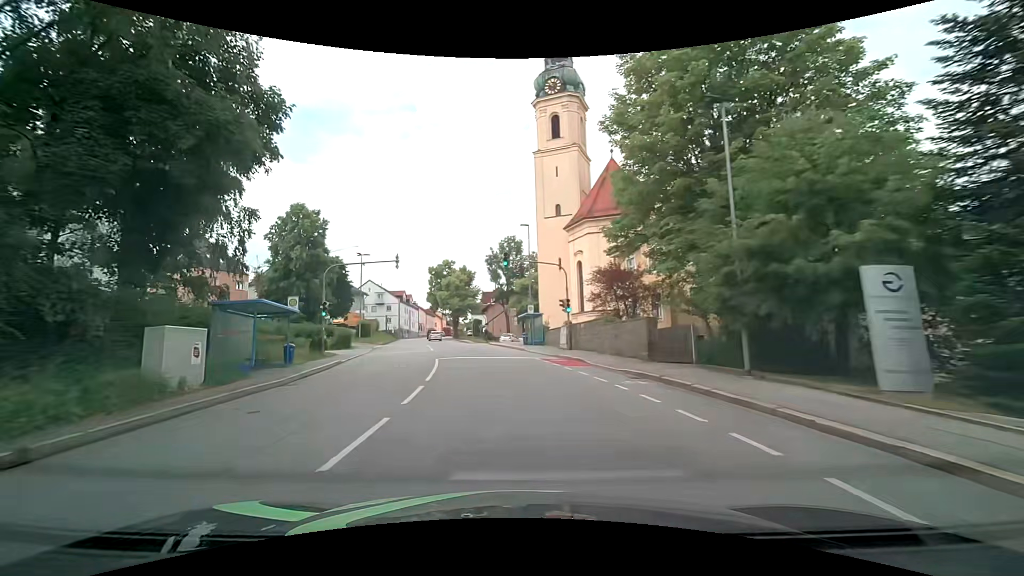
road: tertiary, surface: asphalt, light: Day
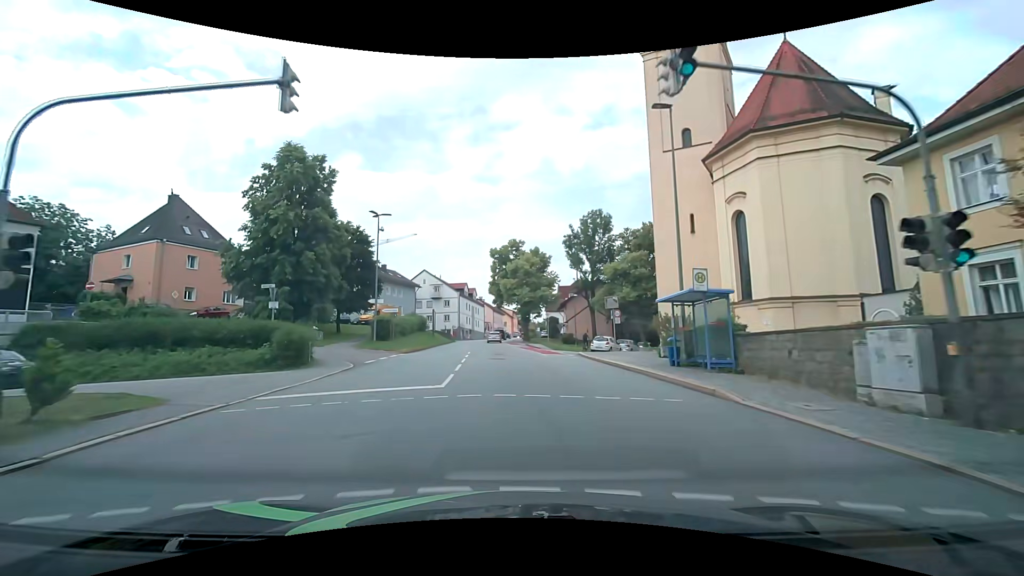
(-2.2, +22.6) m; -9°
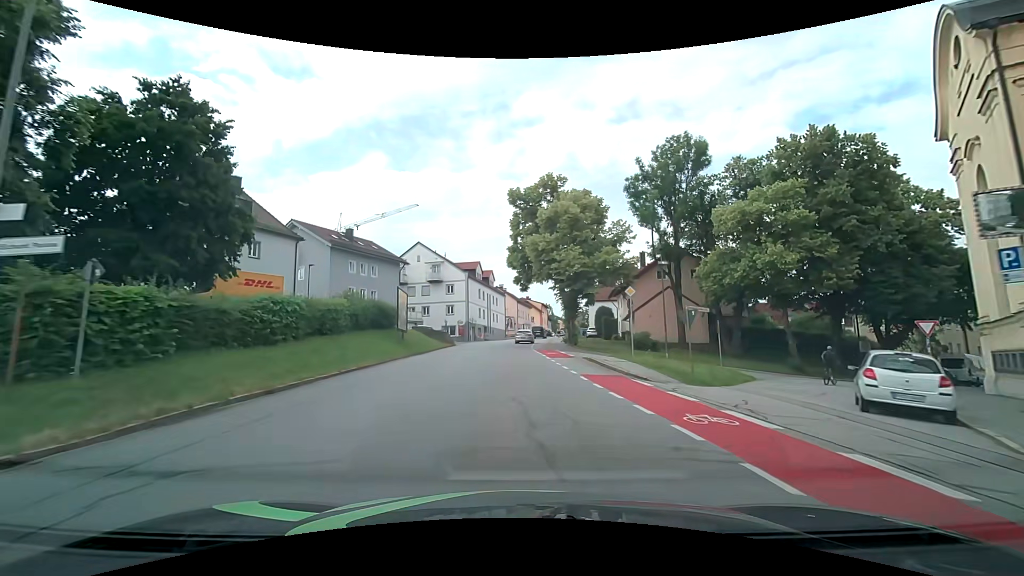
(-1.2, +30.2) m; -3°
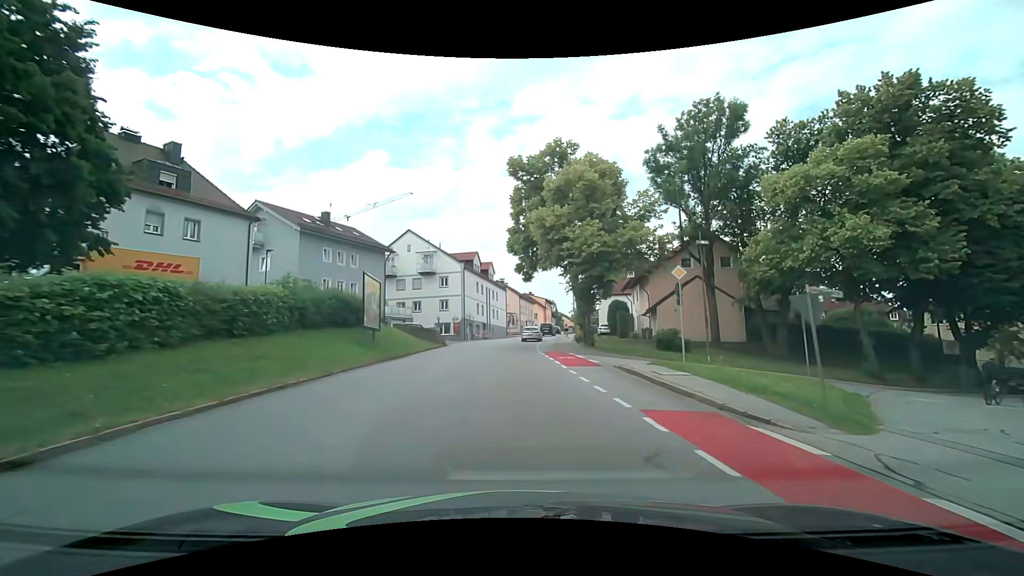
(-0.1, +7.5) m; 0°
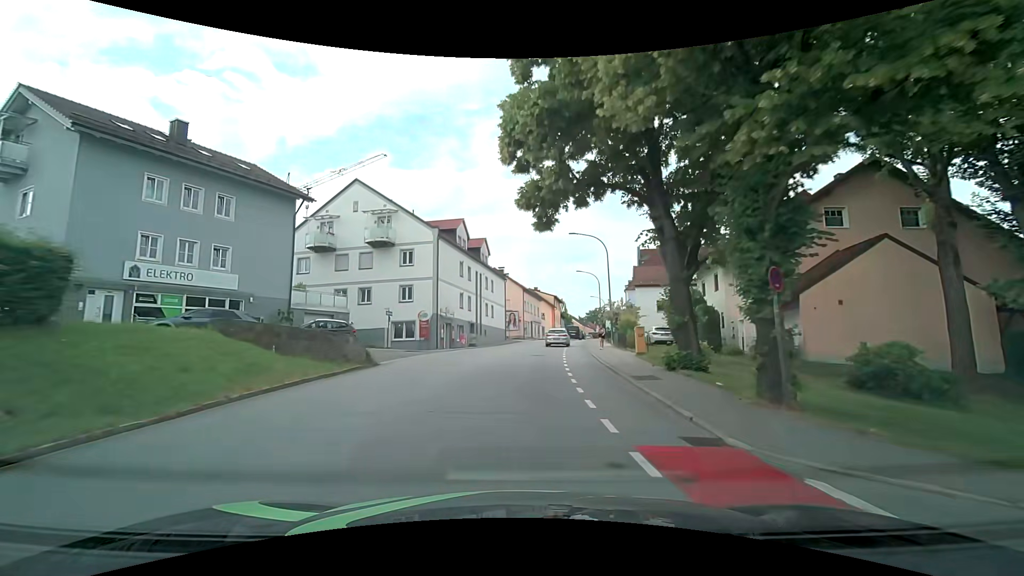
(0.0, +22.1) m; -1°
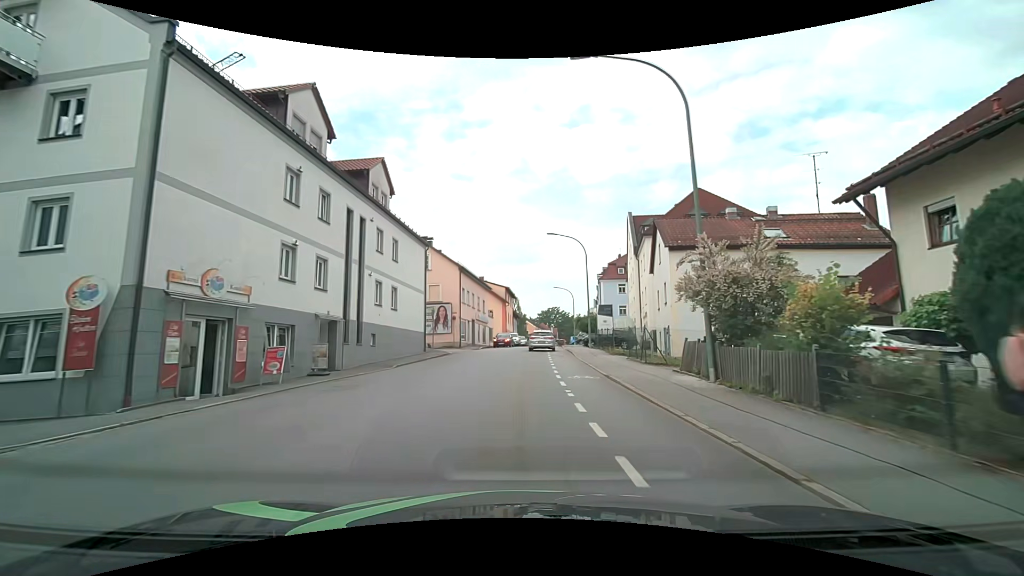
(+1.1, +26.2) m; +6°
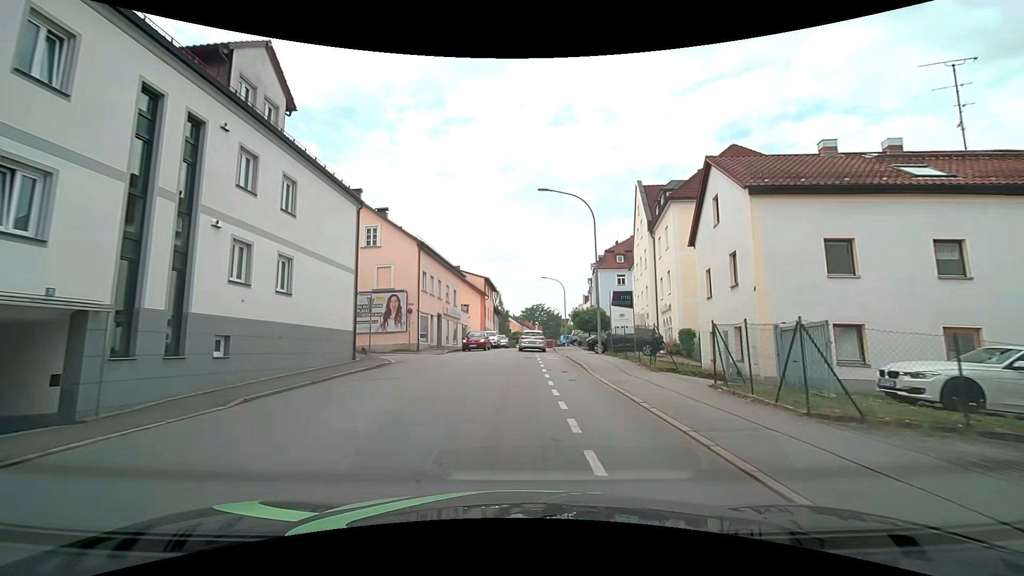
(+0.3, +11.6) m; +2°
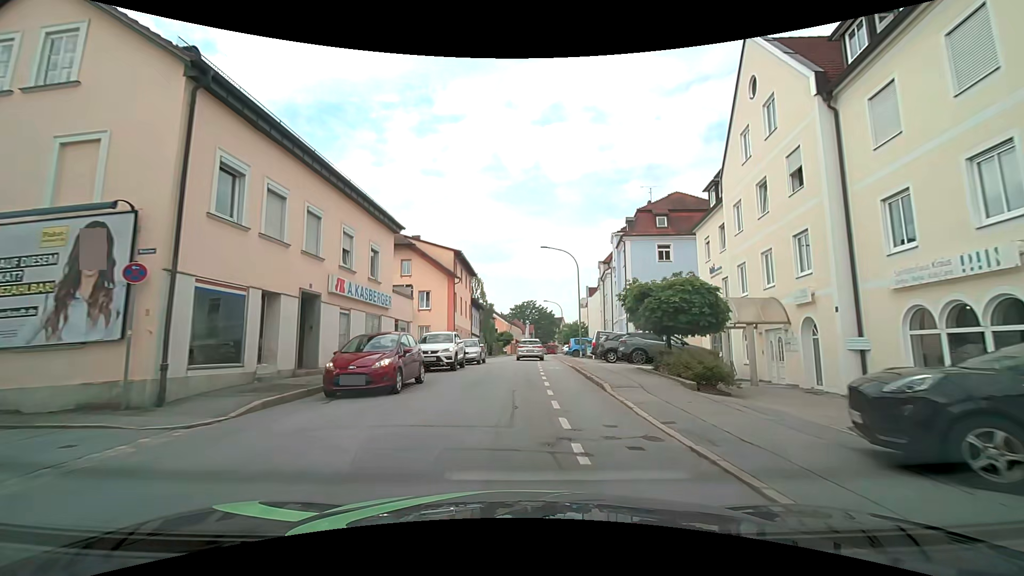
(+0.1, +23.1) m; +1°
(0, +10) (0, +20) (0, +30) (+1, +40) (+1, +50) (+1, +60) (+2, +70) (+2, +80) (+3, +90) (+4, +100) m
